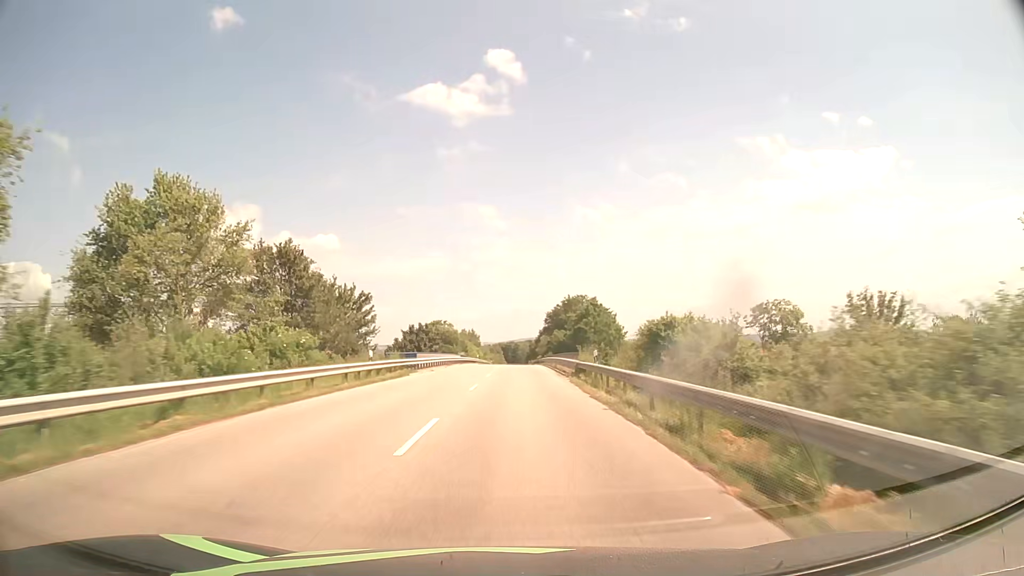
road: secondary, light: Day
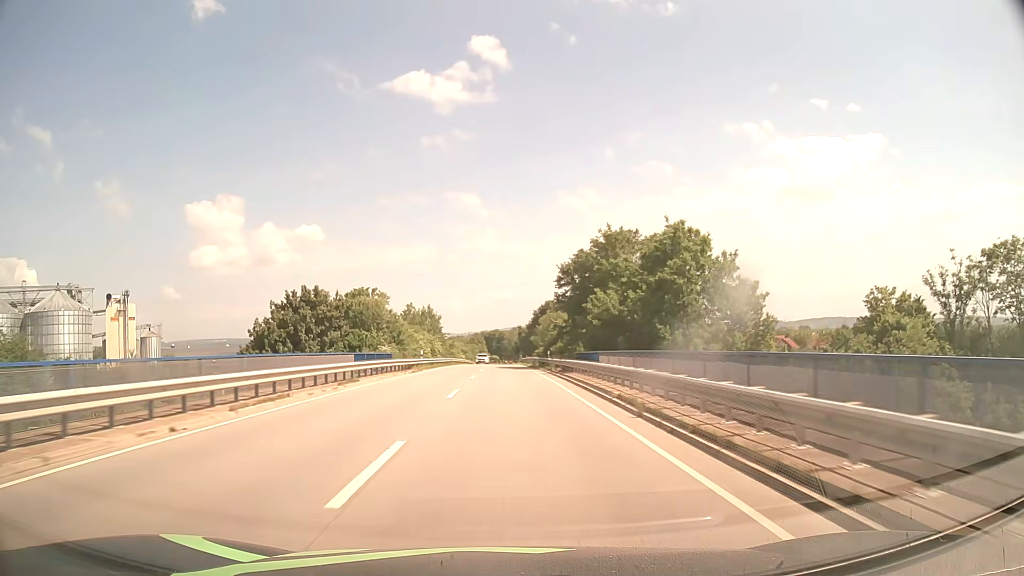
(+0.9, +50.6) m; +1°
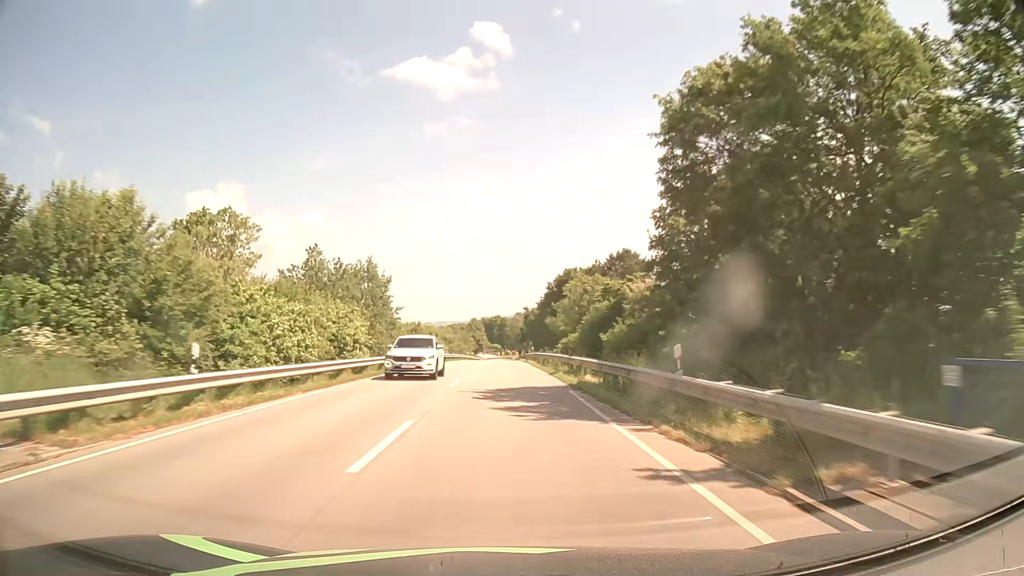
(0.0, +35.4) m; 0°
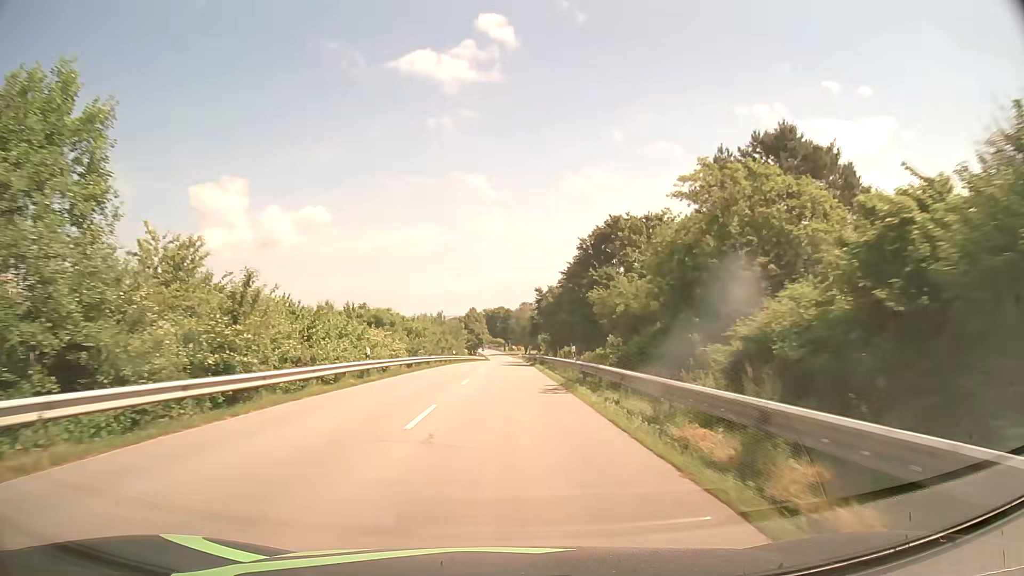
(-0.1, +33.2) m; 0°
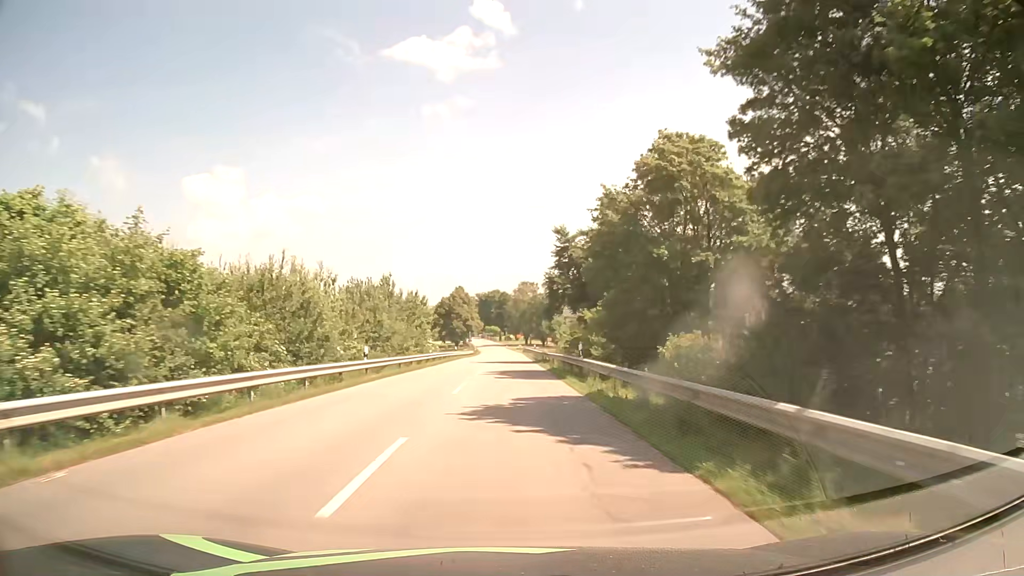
(-0.2, +40.9) m; 0°
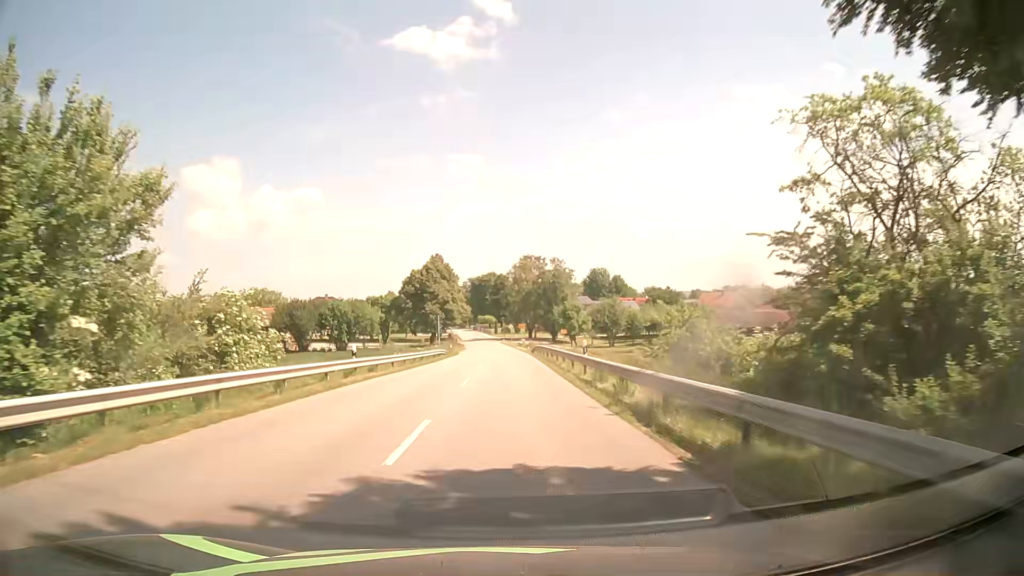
(+0.1, +45.5) m; 0°
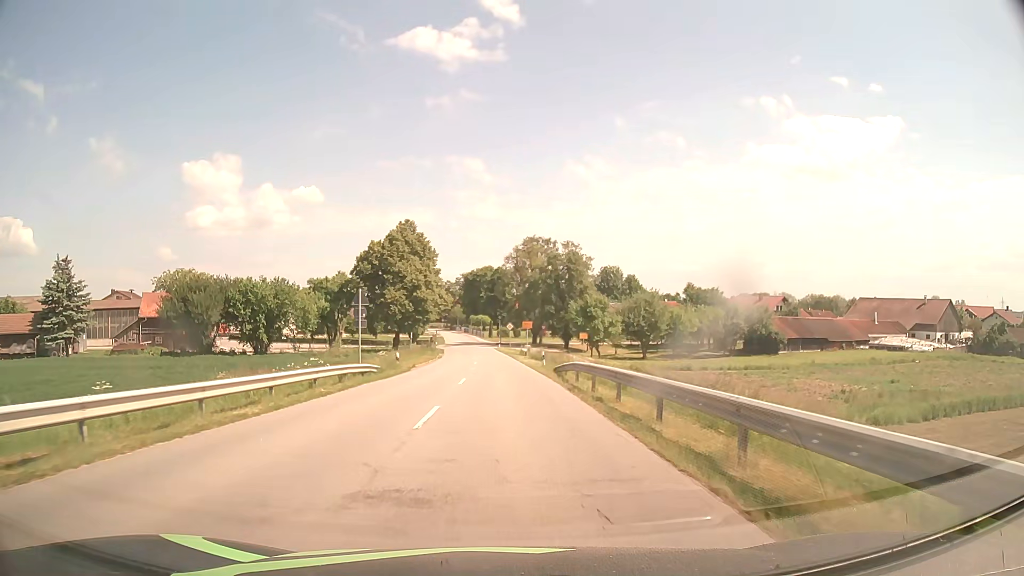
(0.0, +32.3) m; 0°
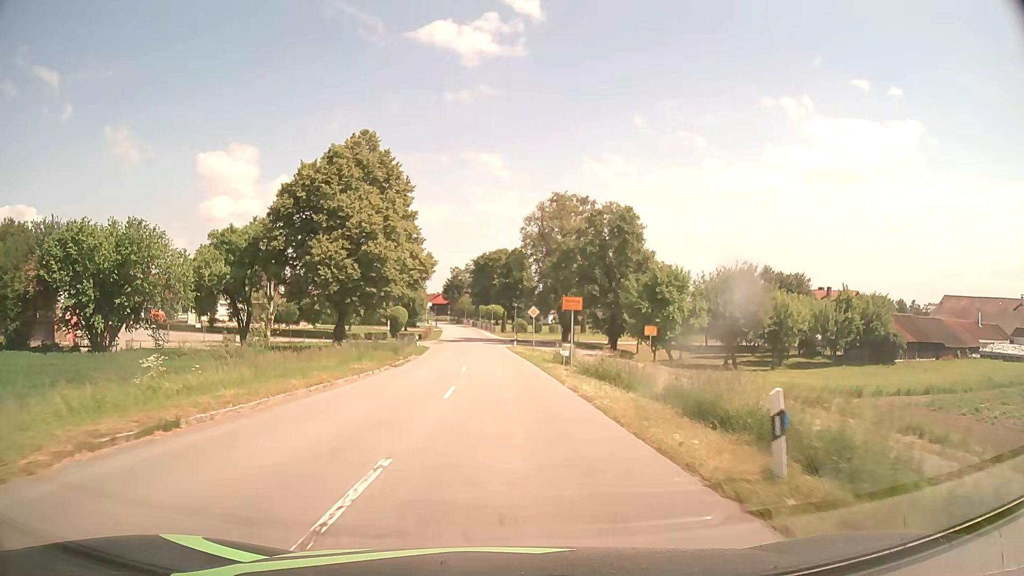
(-0.2, +31.0) m; -1°
(0, +10) (0, +20) (0, +30) (-1, +40) (-1, +50) (-2, +60) (-3, +70) (-3, +80) (-4, +90) (-4, +100) m
